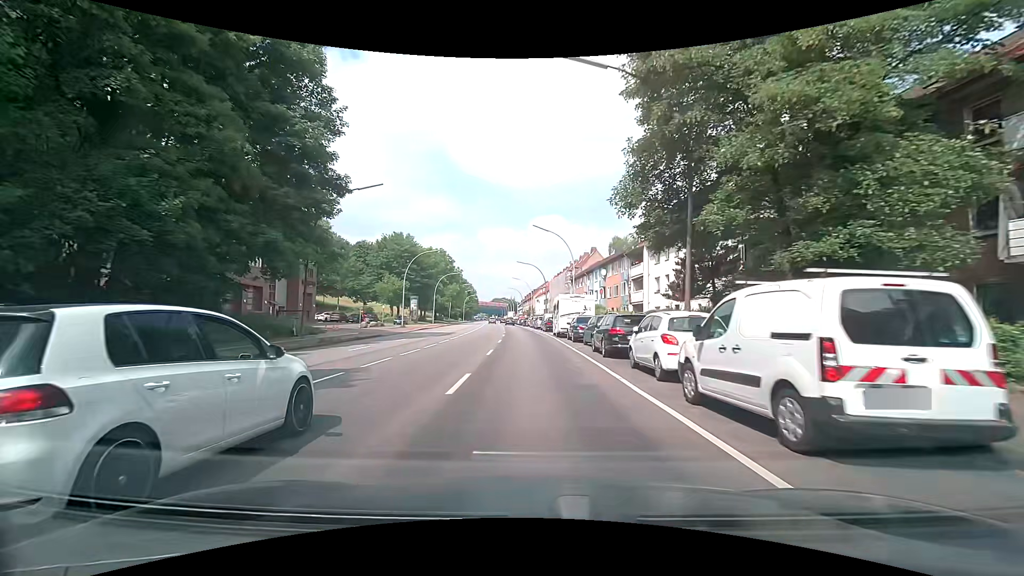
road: primary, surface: asphalt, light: Day
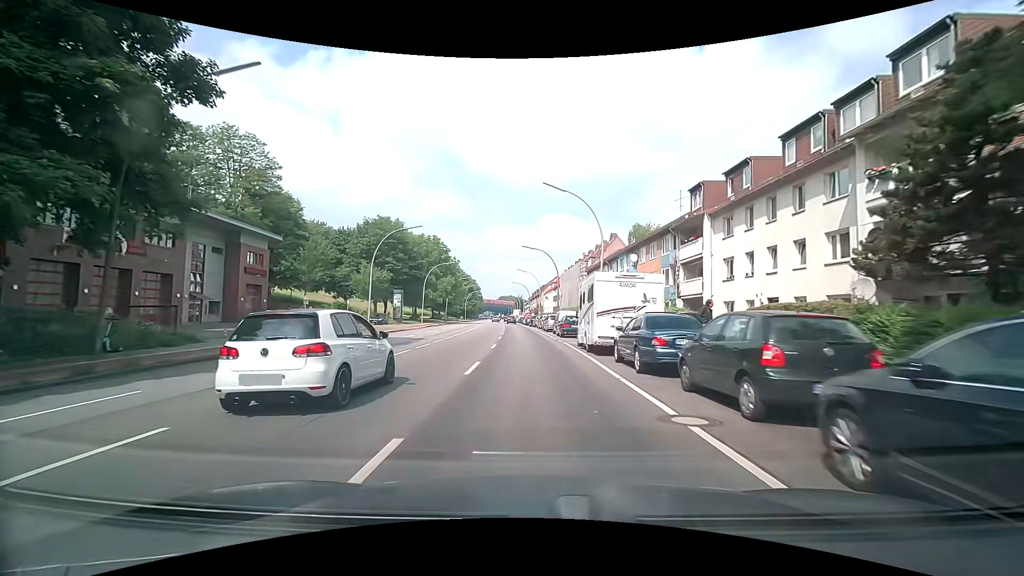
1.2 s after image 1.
(-0.1, +15.3) m; -1°
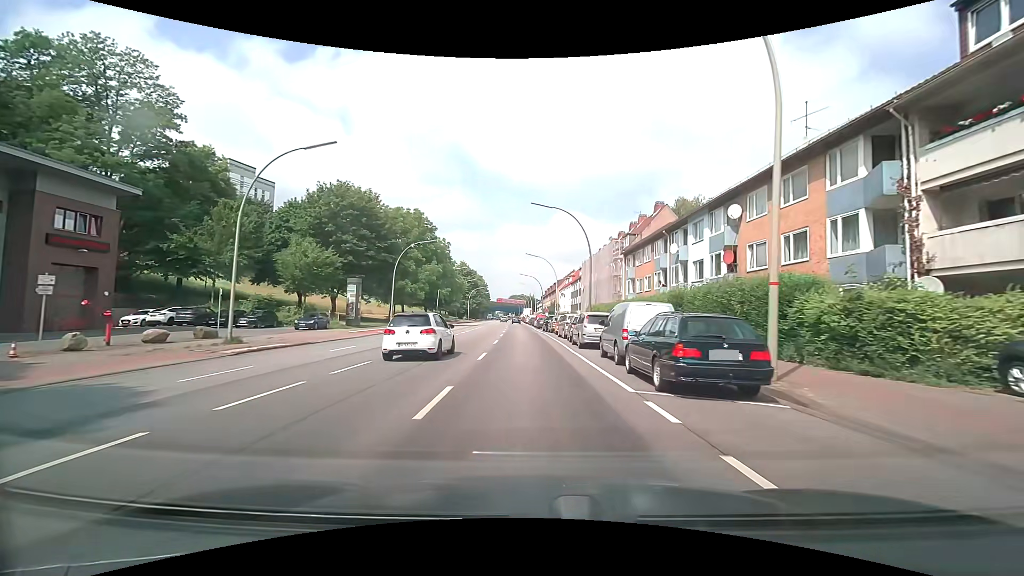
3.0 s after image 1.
(-0.1, +23.0) m; -1°
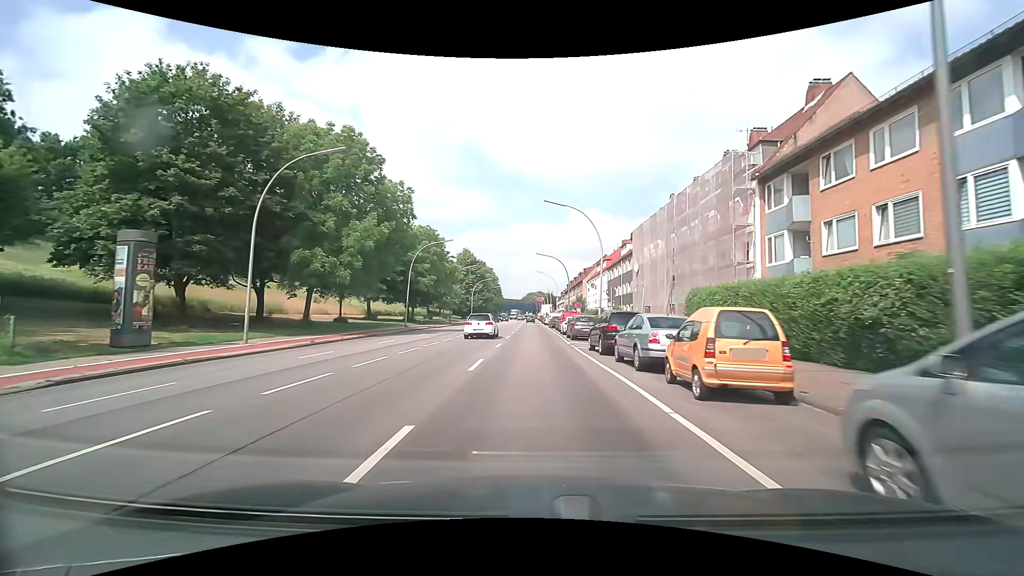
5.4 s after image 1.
(-0.7, +30.7) m; -2°
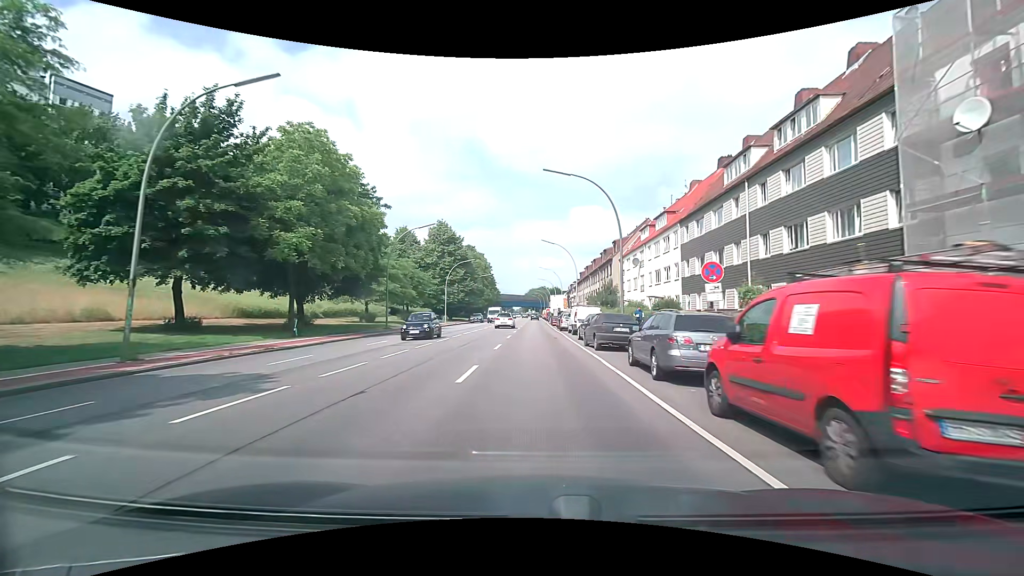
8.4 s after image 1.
(-0.1, +38.4) m; 0°
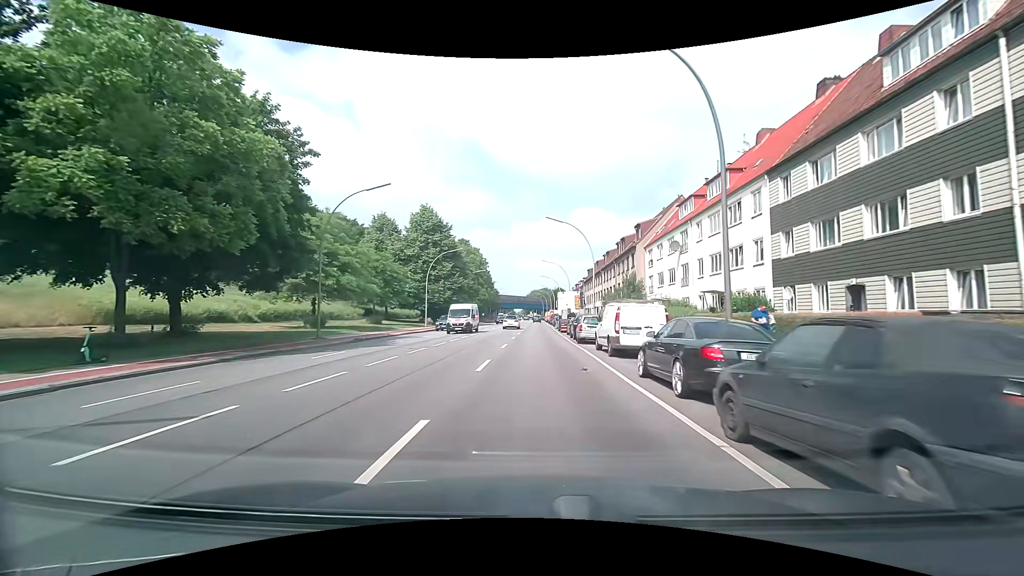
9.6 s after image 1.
(0.0, +15.3) m; 0°
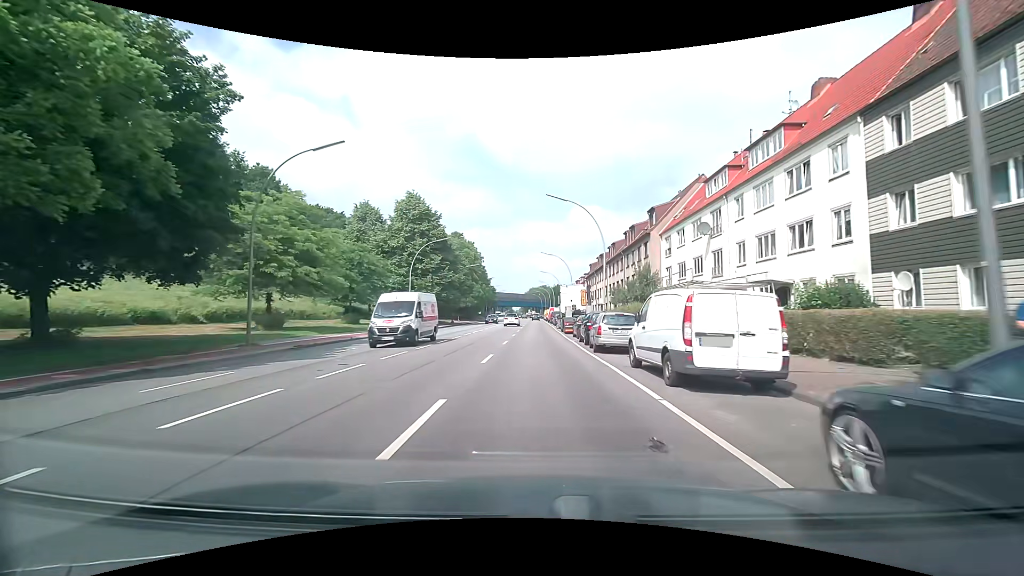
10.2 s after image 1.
(0.0, +7.7) m; 0°
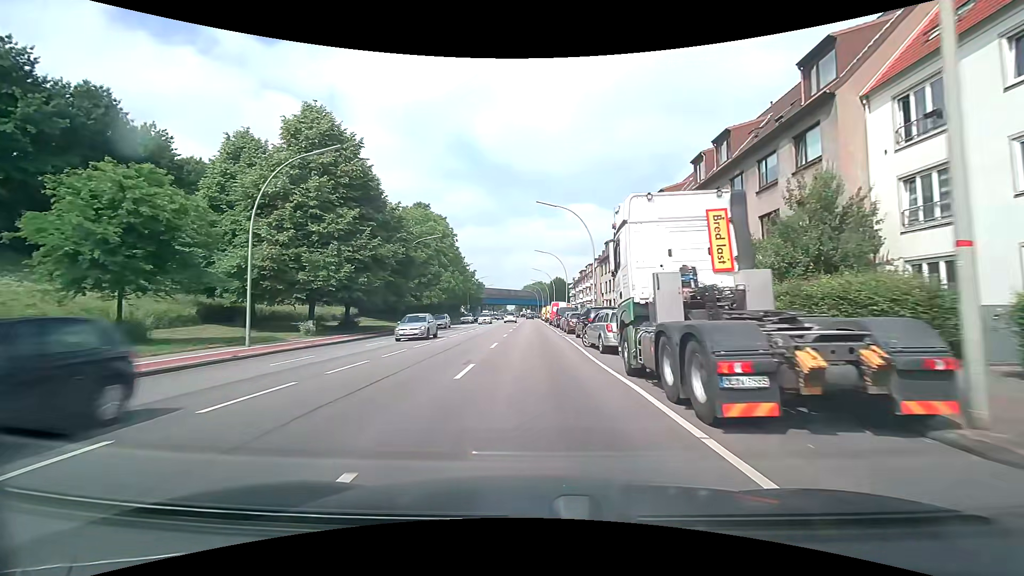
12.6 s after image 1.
(+0.1, +30.6) m; 0°
(0, +10) (0, +20) (0, +30) (0, +40) (0, +50) (0, +60) (0, +70) (0, +80) (0, +90) (0, +100) m
